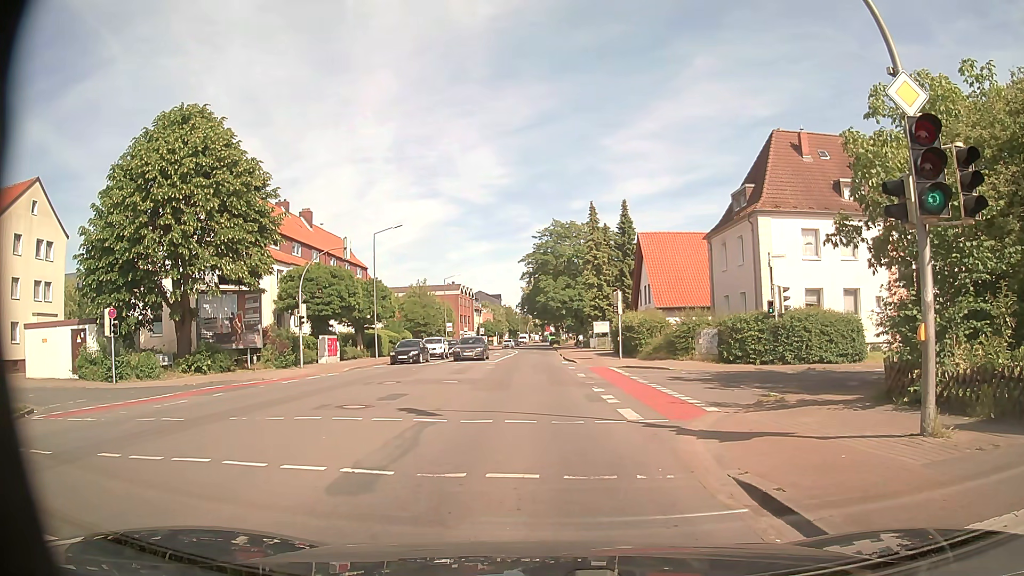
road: secondary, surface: asphalt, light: Day
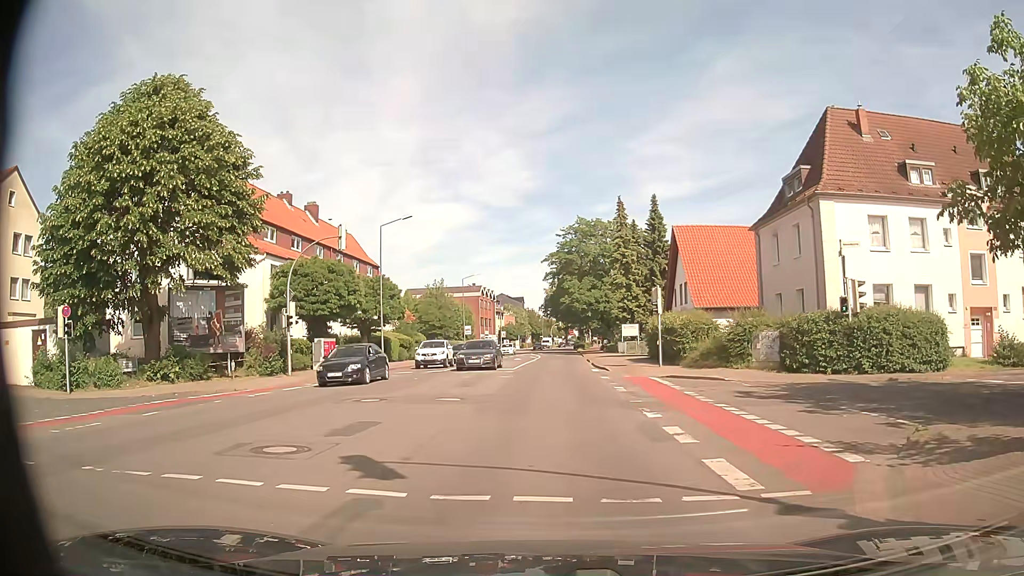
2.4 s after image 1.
(-0.2, +5.3) m; -2°
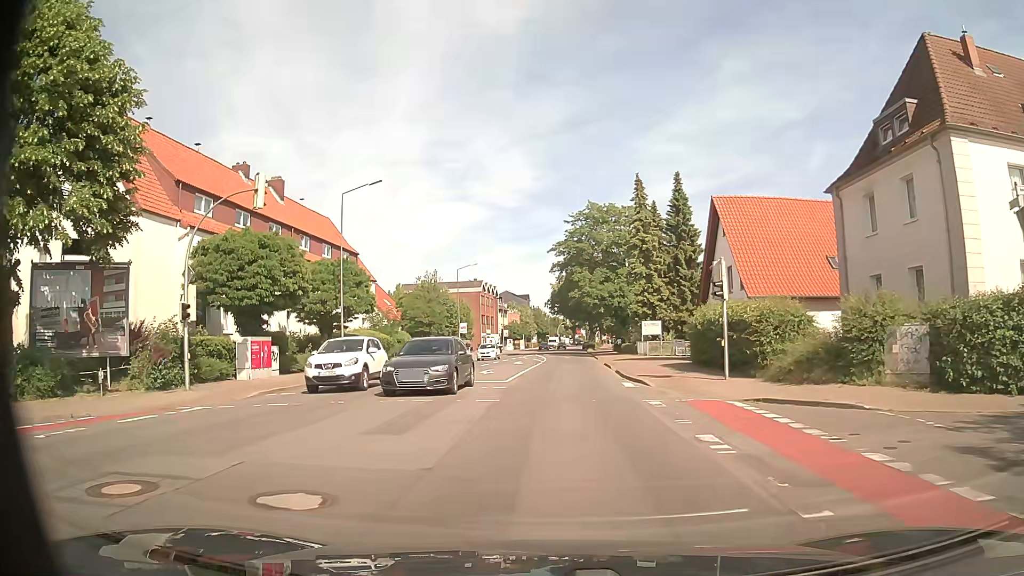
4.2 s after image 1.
(-0.1, +10.3) m; -1°
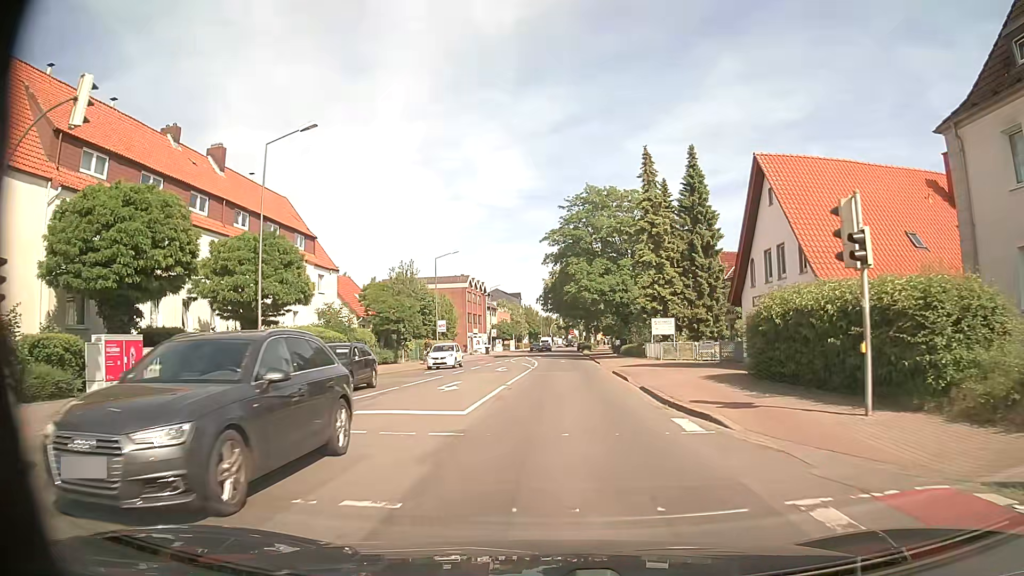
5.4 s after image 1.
(+0.1, +9.6) m; 0°
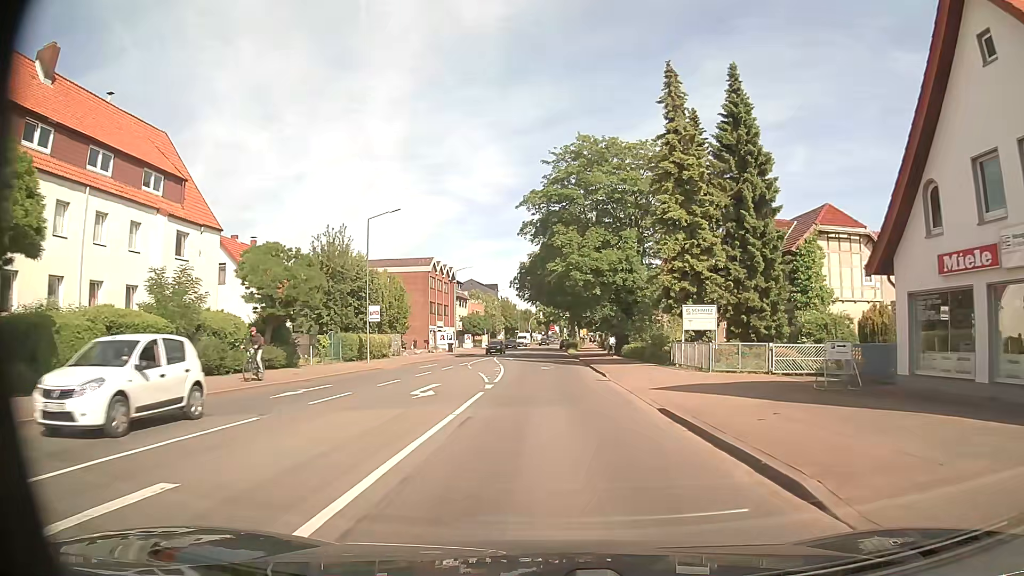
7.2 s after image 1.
(+0.4, +17.6) m; +2°
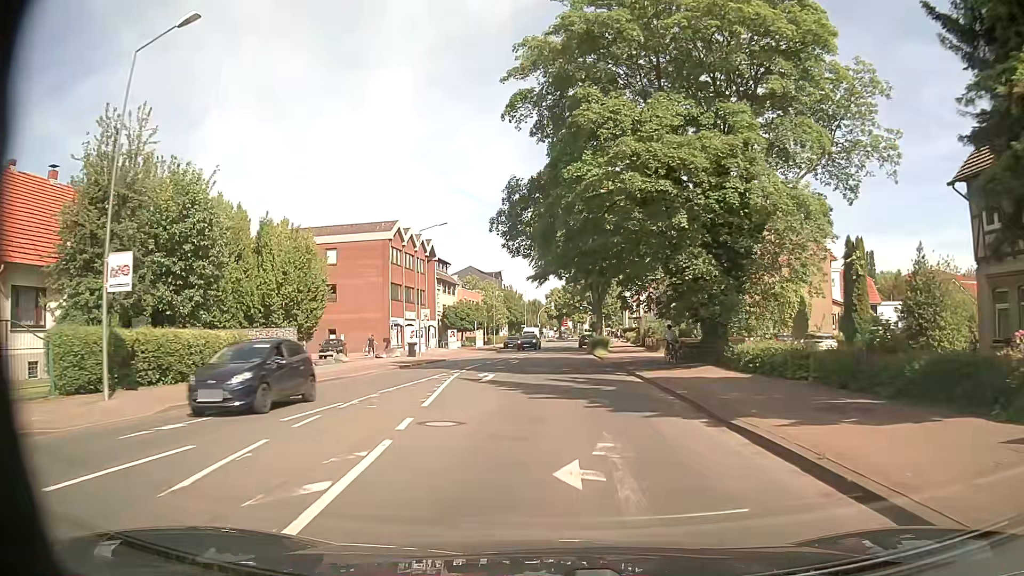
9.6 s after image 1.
(-0.1, +27.7) m; -1°
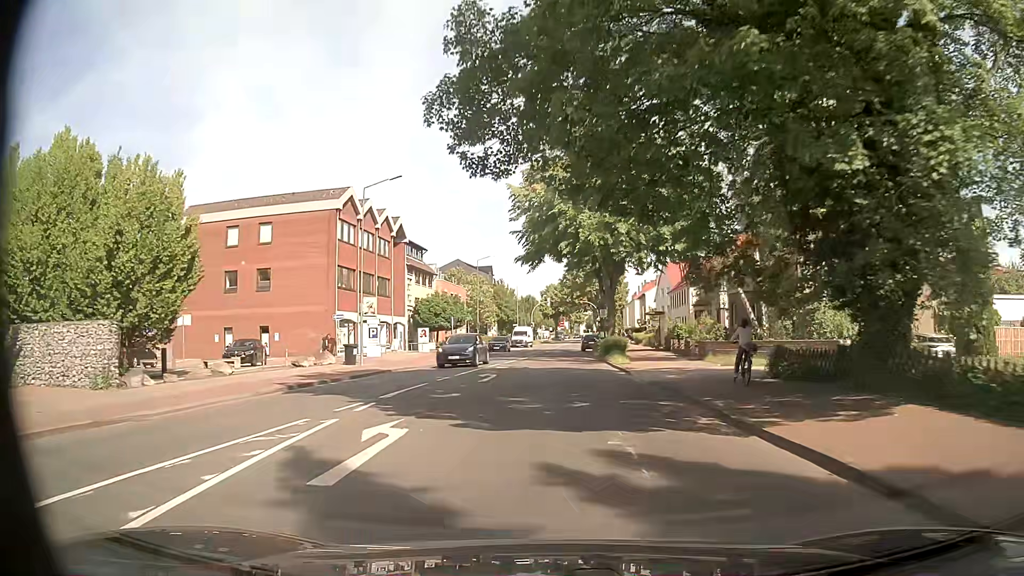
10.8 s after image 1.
(0.0, +14.8) m; 0°
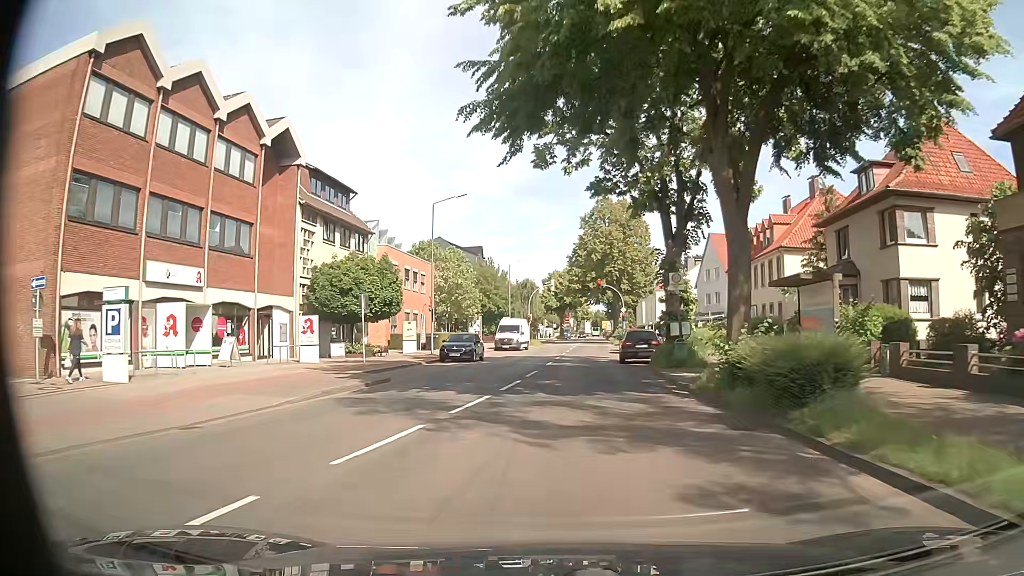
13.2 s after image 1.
(+0.1, +29.2) m; 0°
(0, +10) (+1, +20) (+1, +30) (+2, +40) (+3, +50) (+4, +60) (+5, +70) (+6, +80) (+7, +90) (+7, +100) m
